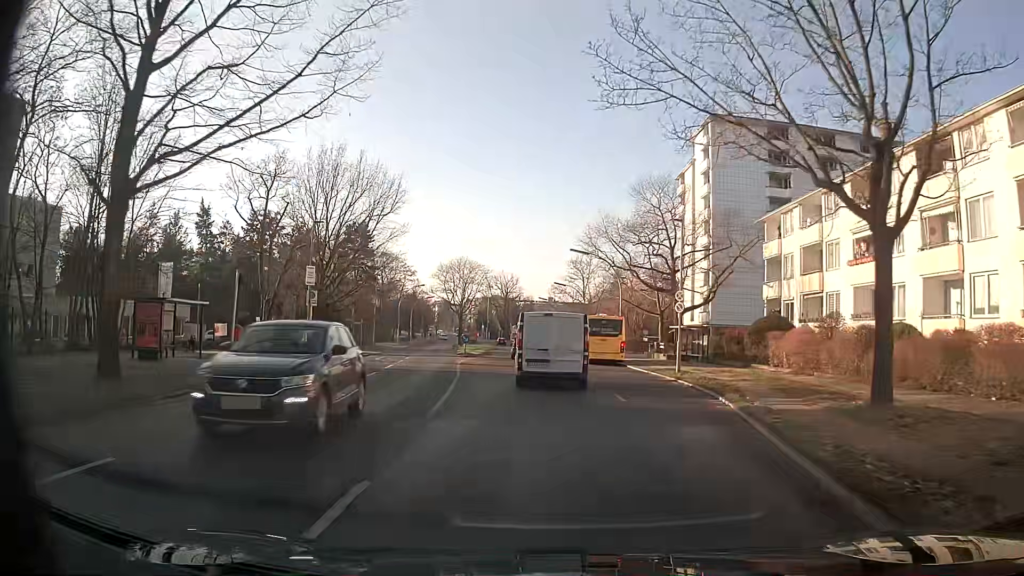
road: secondary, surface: asphalt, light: Day
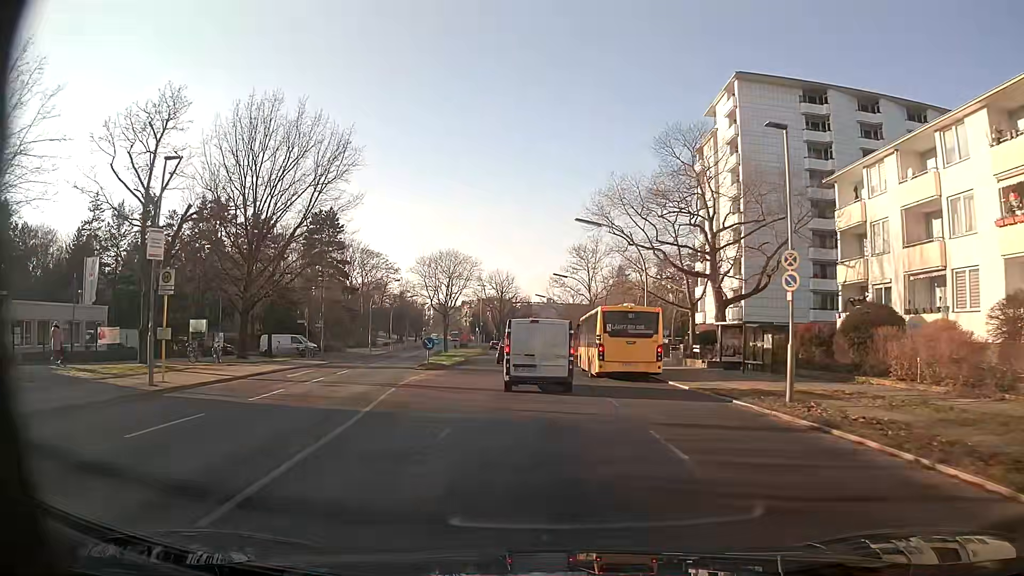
(-0.1, +13.1) m; -1°
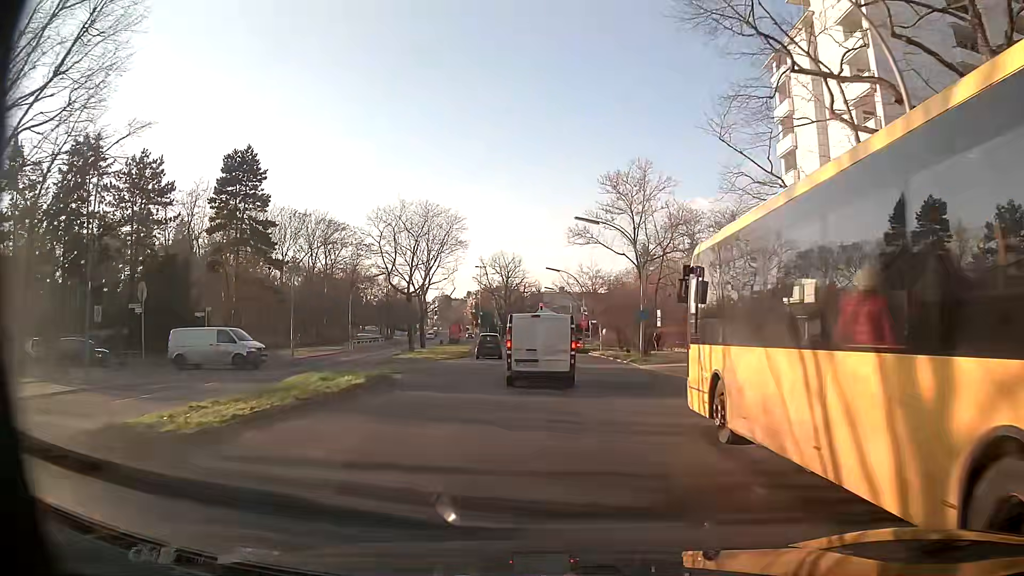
(-0.2, +25.8) m; -1°
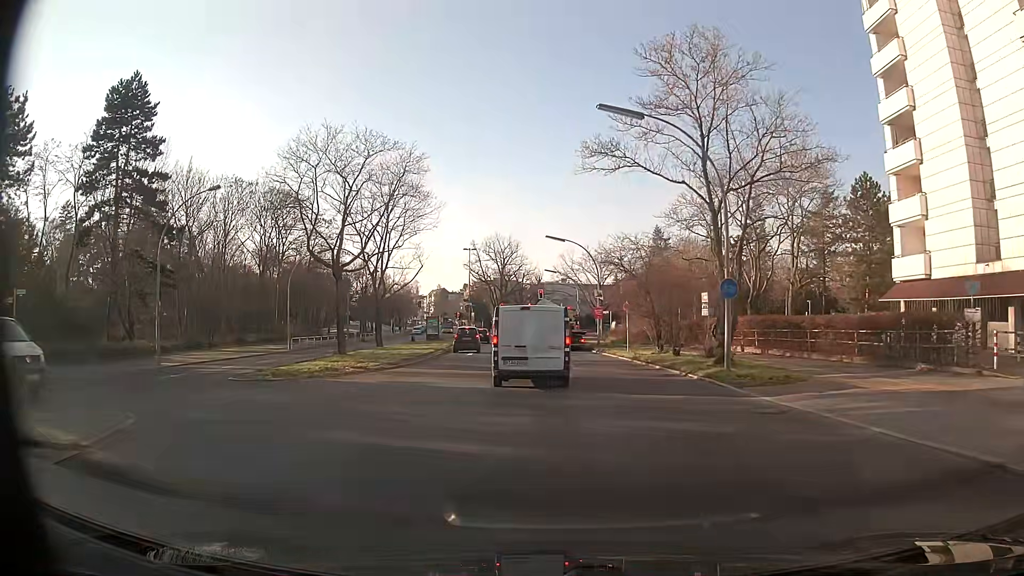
(0.0, +17.4) m; 0°
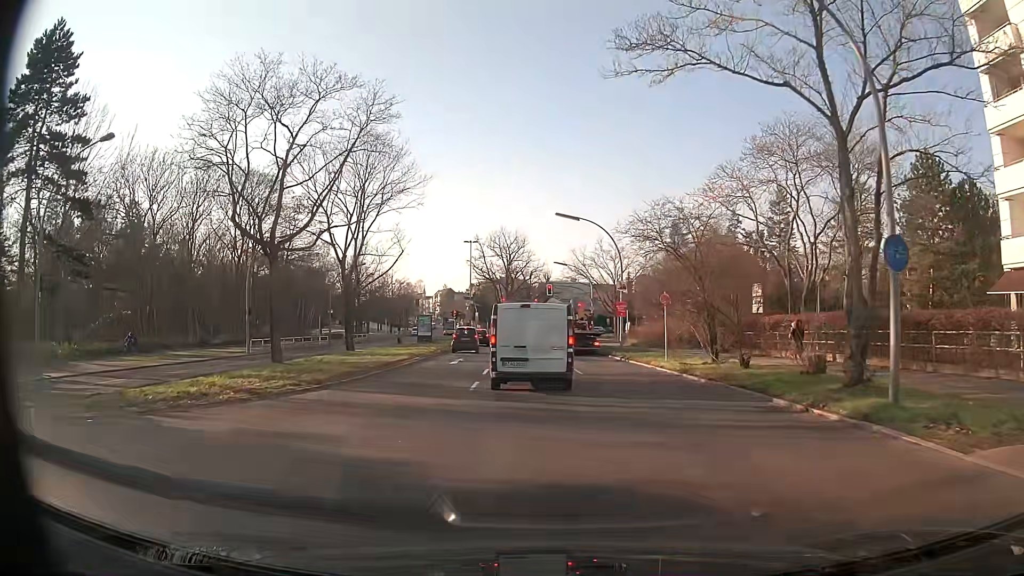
(-0.1, +9.2) m; -1°
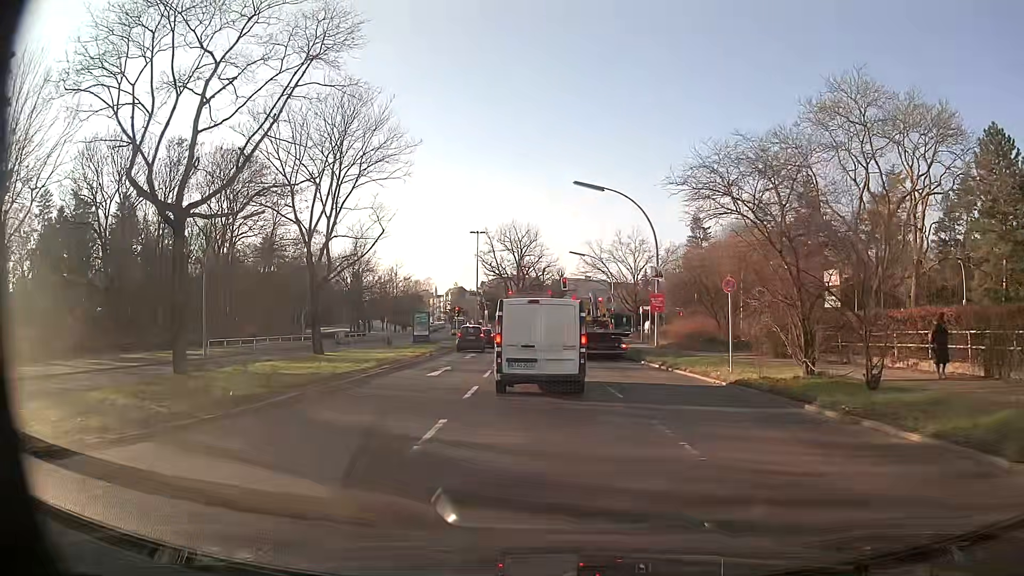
(-0.1, +7.7) m; -1°
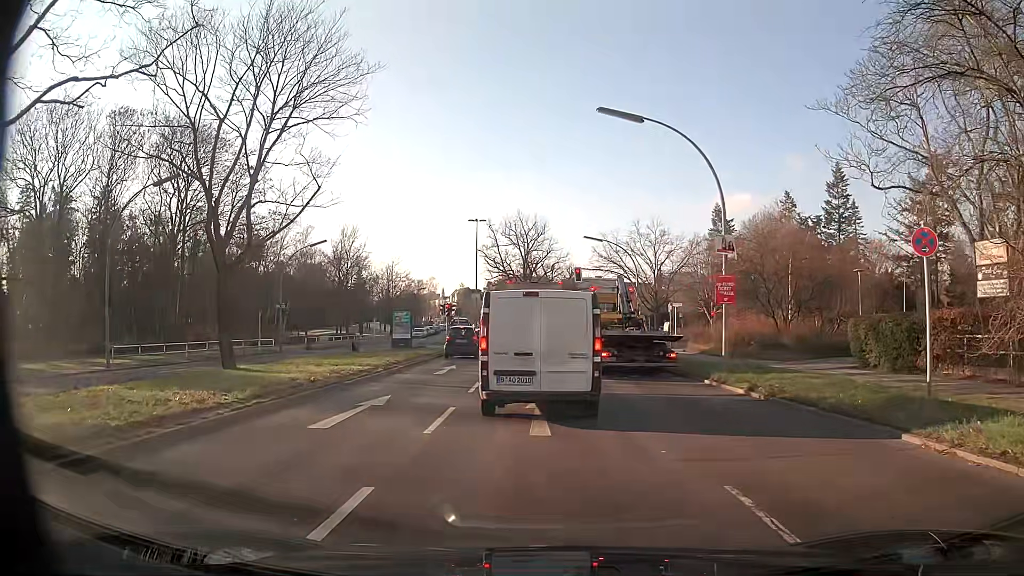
(-0.1, +10.0) m; -2°
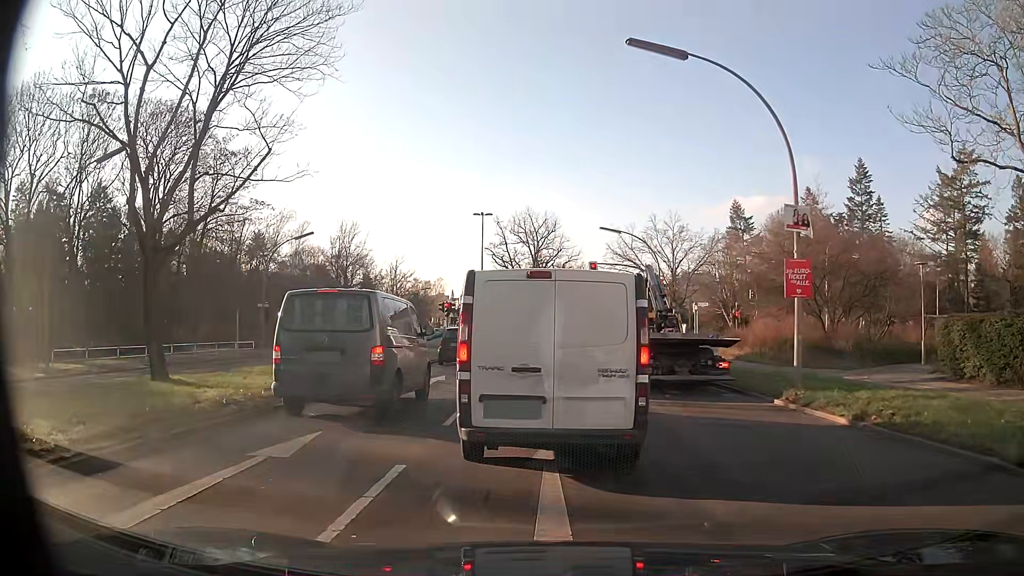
(-0.1, +5.0) m; -2°
(0, +10) (0, +20) (0, +30) (0, +40) (+1, +50) (+1, +60) (+2, +70) (+4, +80) (+7, +89) (+10, +99) m
